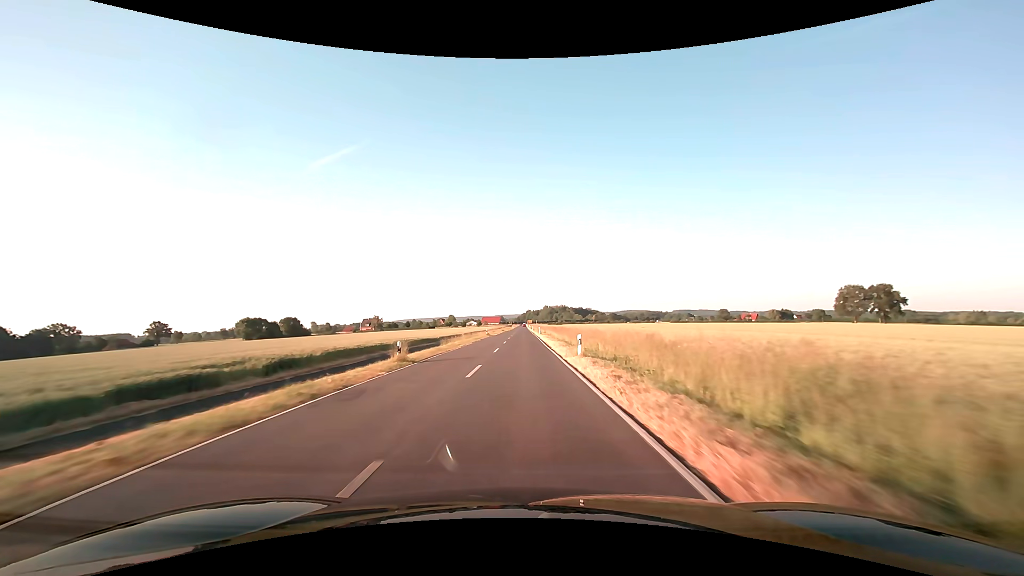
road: secondary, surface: asphalt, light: Day
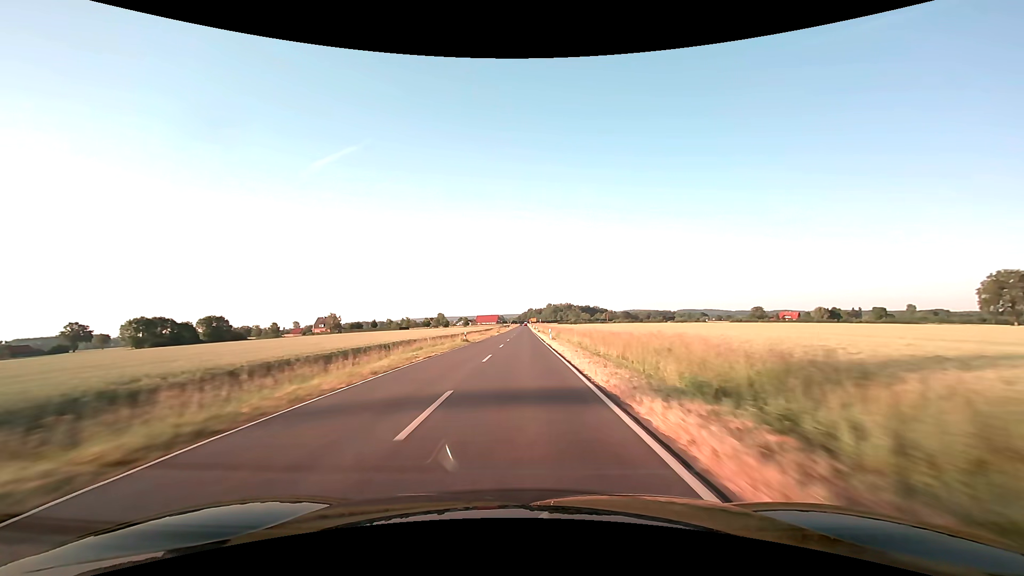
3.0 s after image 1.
(-0.2, +79.6) m; 0°
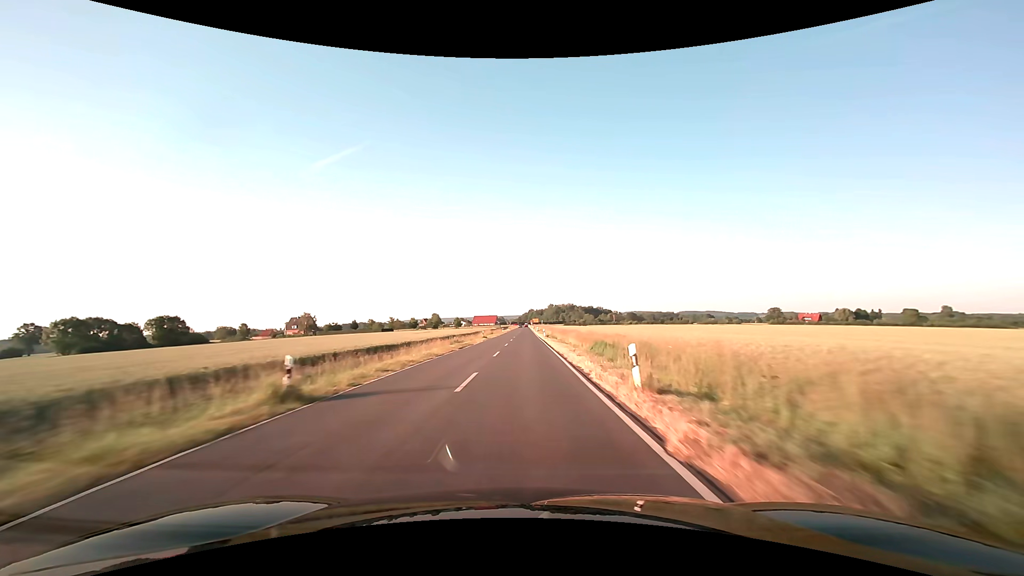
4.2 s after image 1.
(-0.1, +31.9) m; 0°
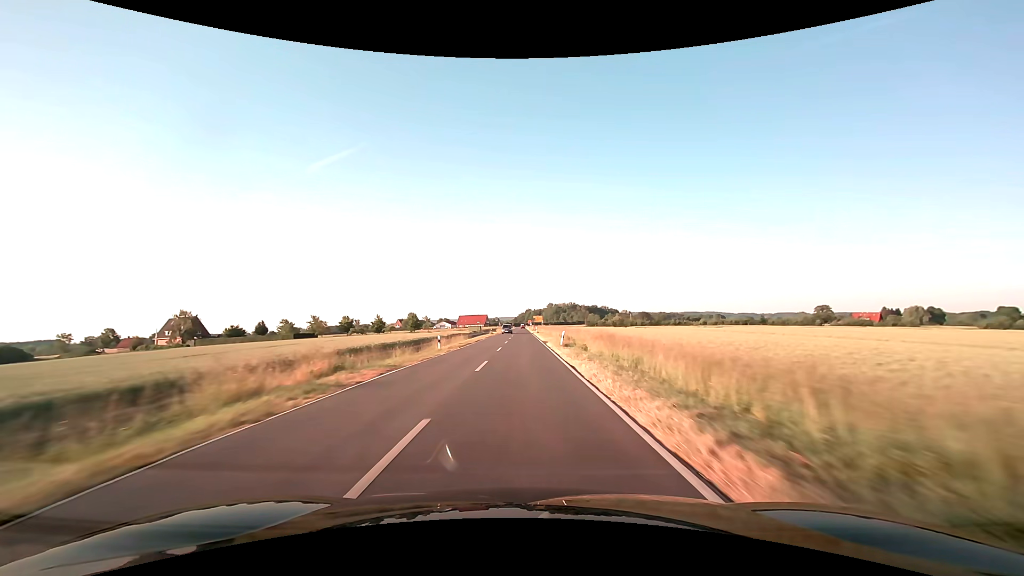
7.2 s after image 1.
(+0.4, +79.7) m; 0°
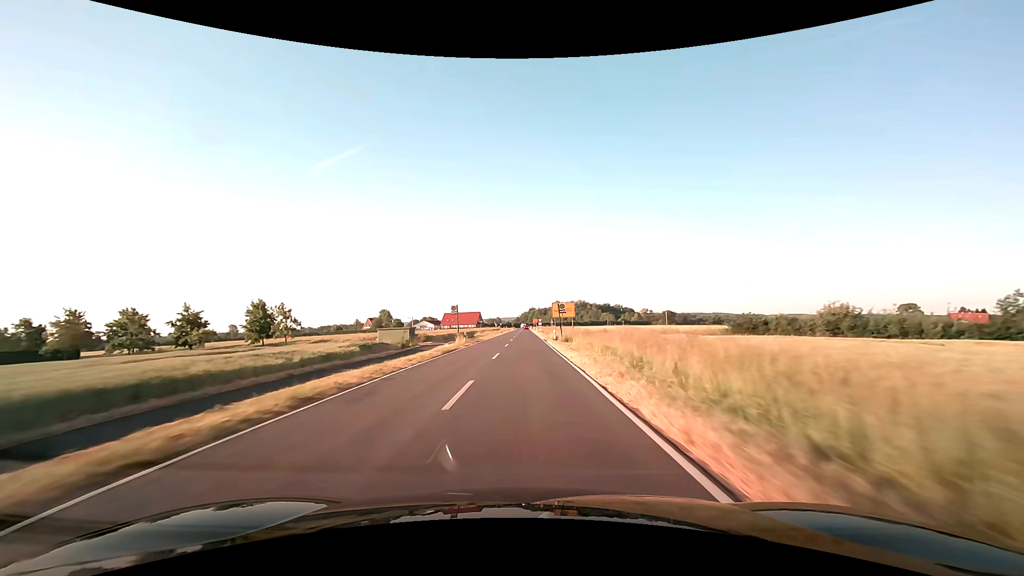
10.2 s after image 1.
(-0.2, +79.3) m; 0°
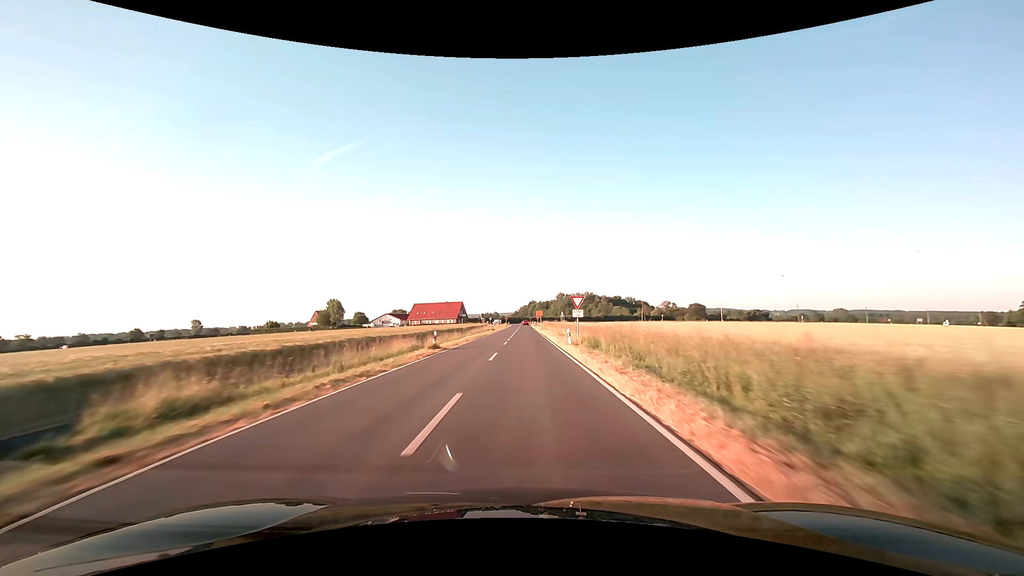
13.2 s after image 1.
(+0.1, +74.8) m; 0°
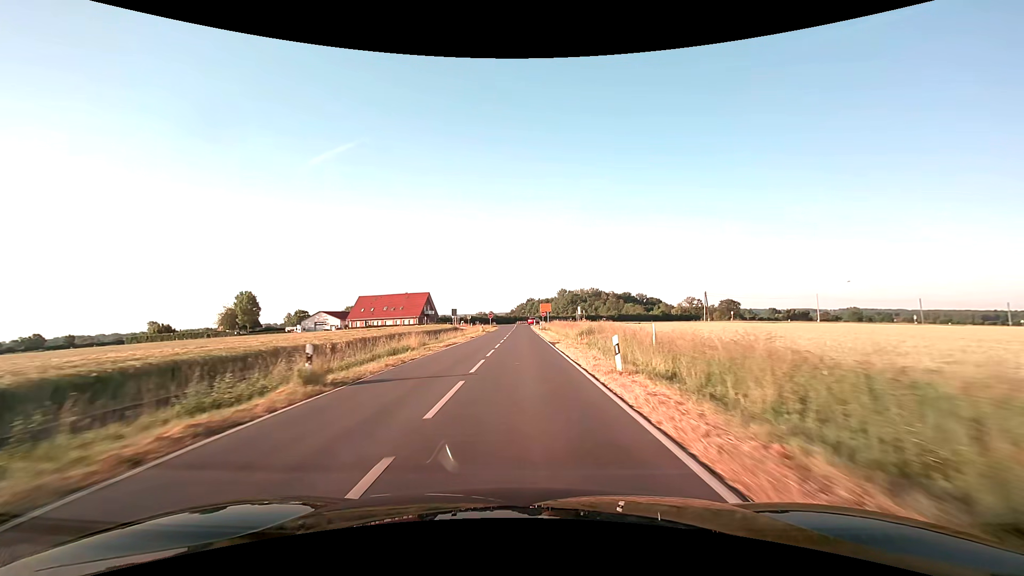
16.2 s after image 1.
(+0.1, +64.0) m; 0°
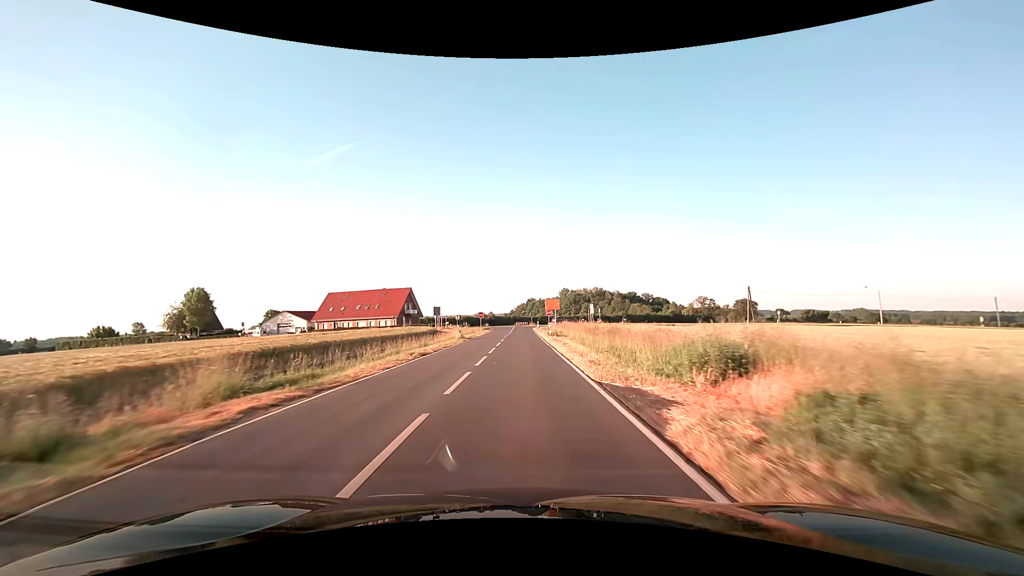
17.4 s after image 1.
(0.0, +21.6) m; 0°
(0, +10) (0, +20) (0, +30) (0, +40) (0, +50) (0, +60) (0, +70) (0, +80) (-1, +90) (-3, +100) m
